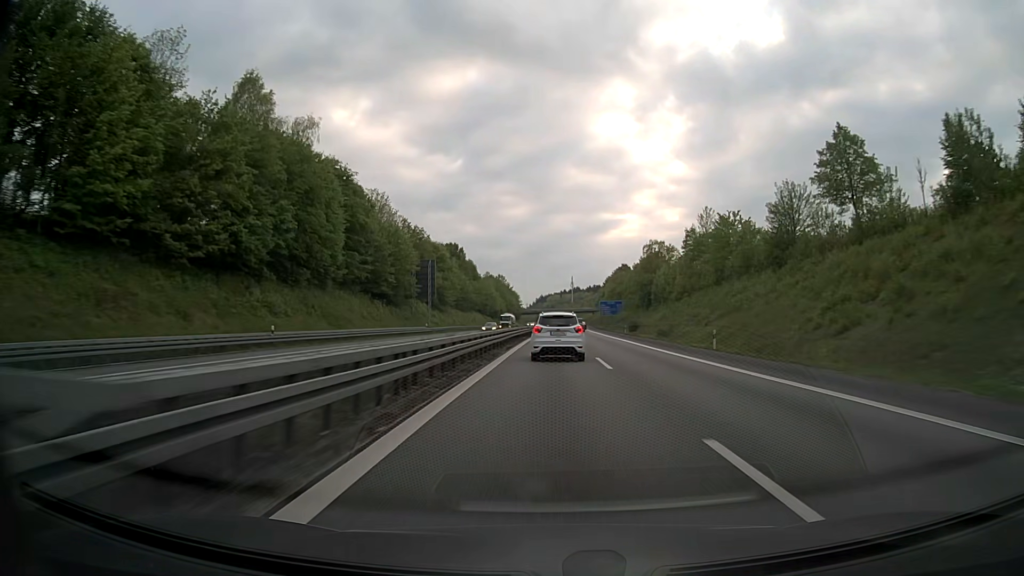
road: motorway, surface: asphalt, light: Day
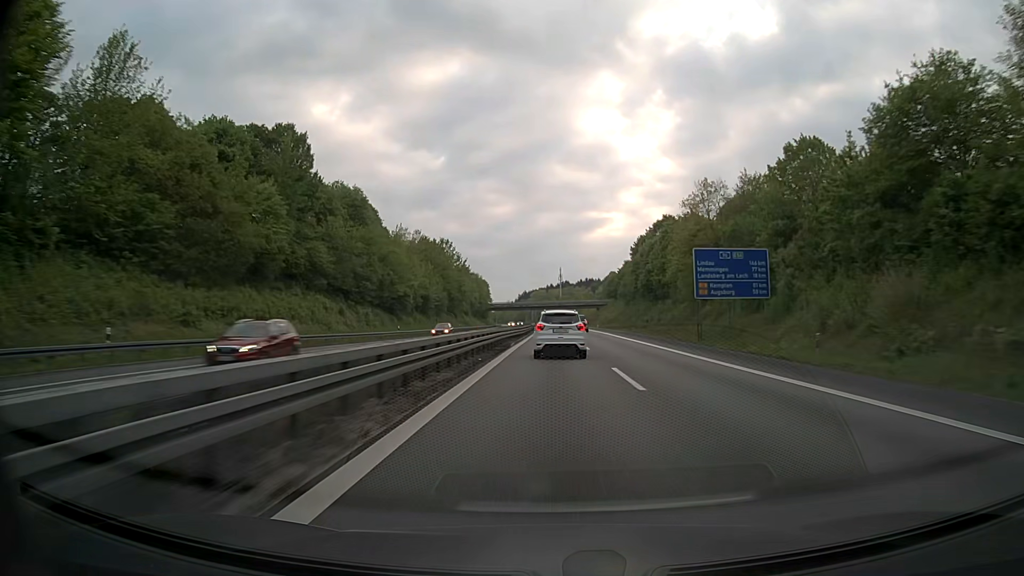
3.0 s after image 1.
(+1.6, +114.8) m; +1°
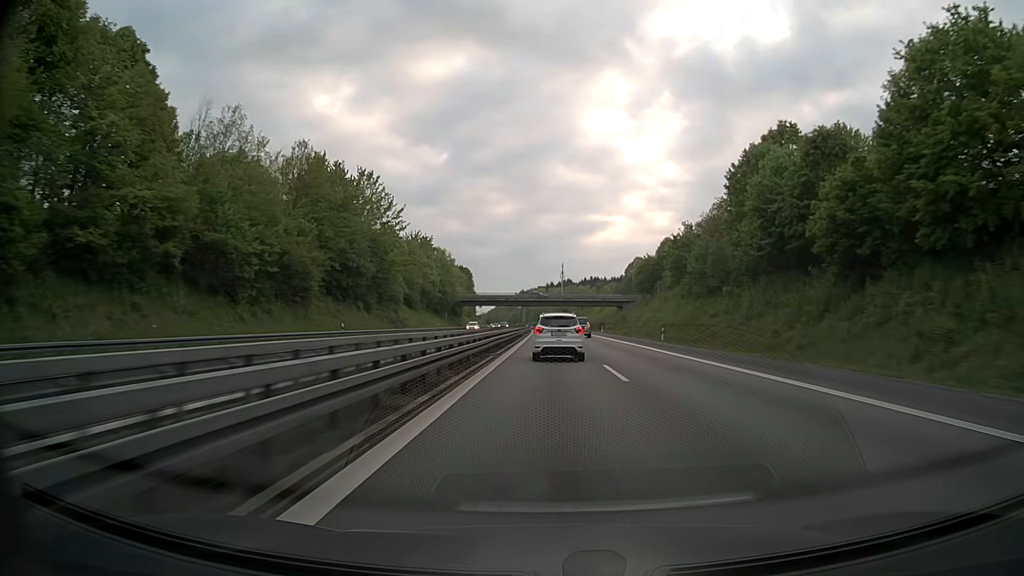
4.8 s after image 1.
(+0.2, +69.5) m; 0°
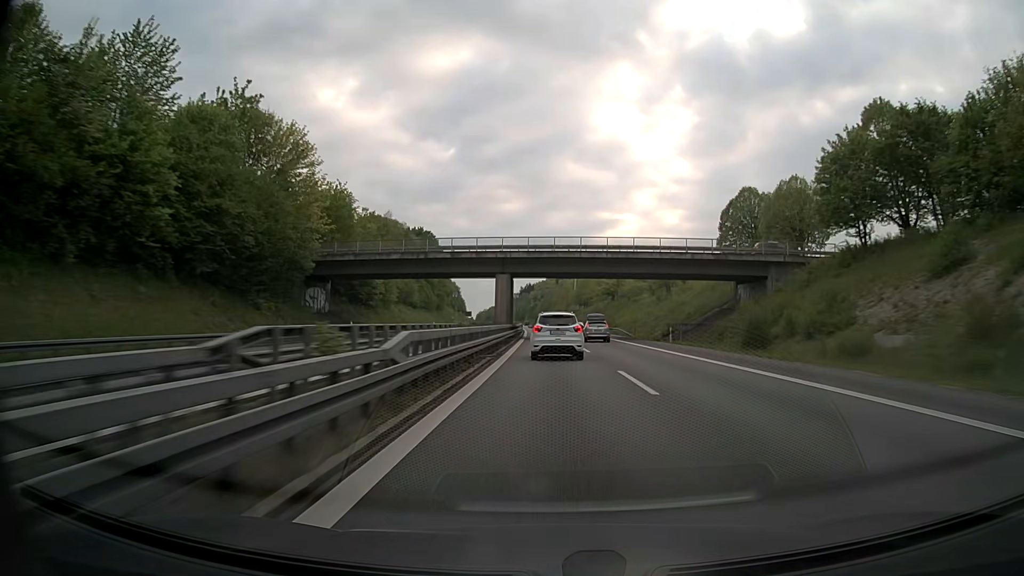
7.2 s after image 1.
(-0.5, +93.6) m; -1°
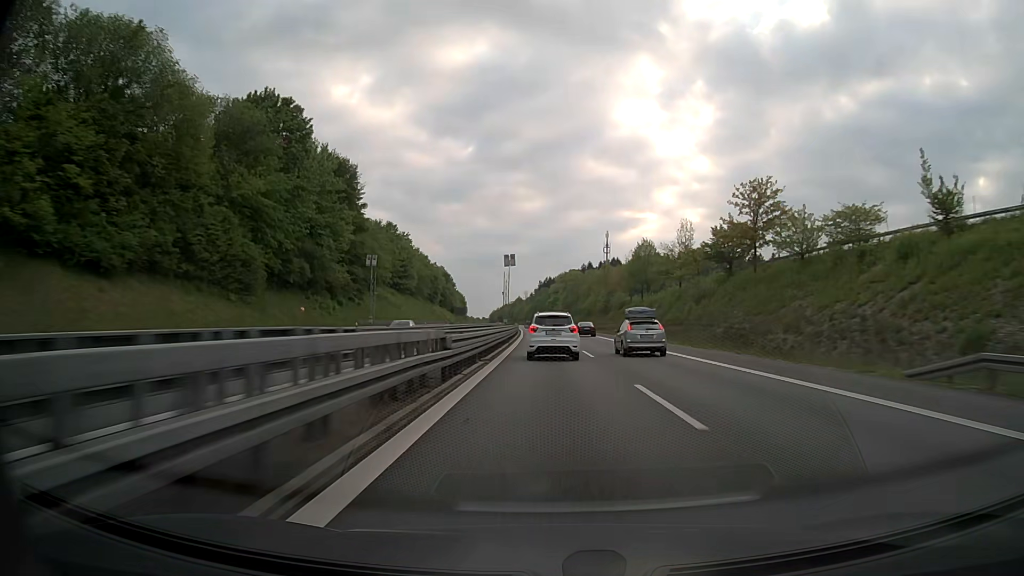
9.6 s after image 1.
(-1.5, +94.0) m; -2°
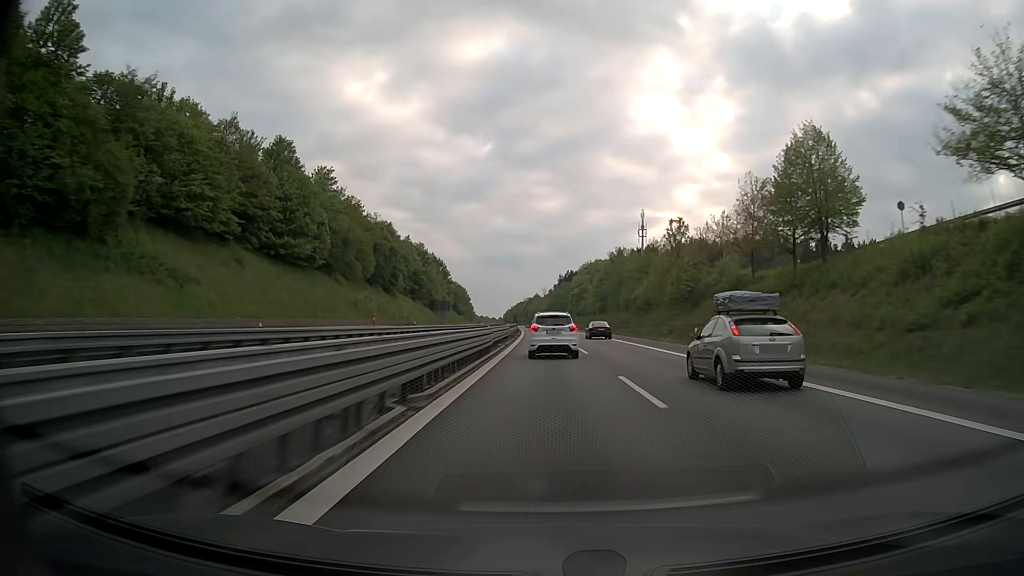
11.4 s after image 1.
(-1.0, +69.9) m; -2°
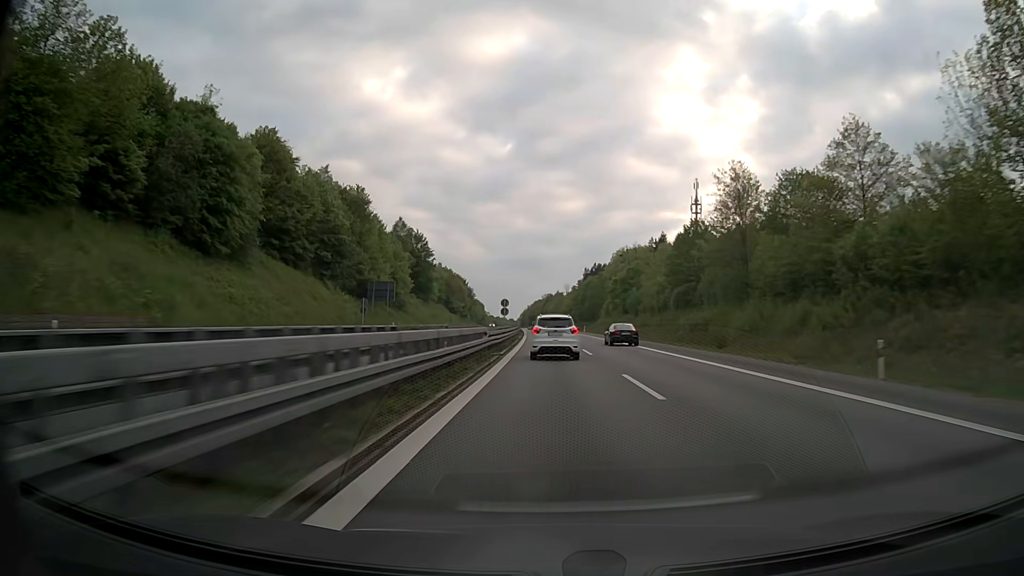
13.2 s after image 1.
(-1.3, +70.8) m; -2°
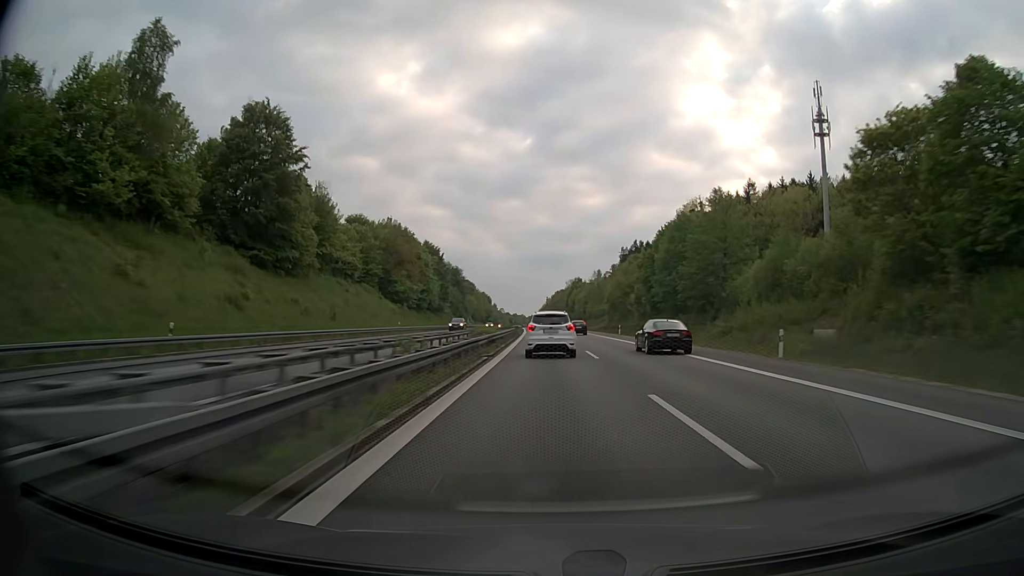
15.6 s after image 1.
(-1.3, +96.0) m; -2°
(0, +10) (0, +20) (0, +30) (0, +40) (-1, +50) (-1, +60) (-1, +70) (-1, +80) (-2, +90) (-2, +100) m
